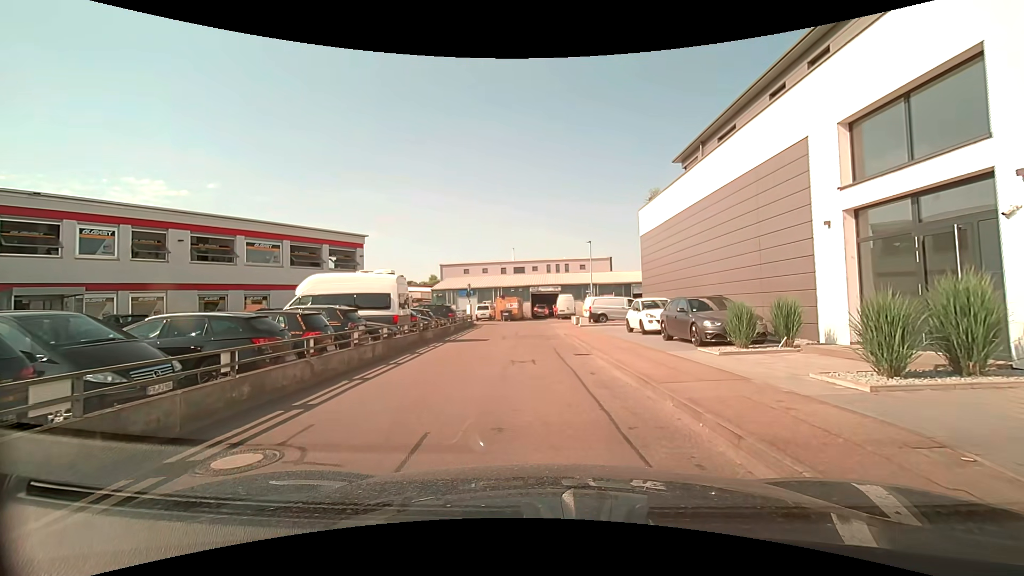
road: unclassified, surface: asphalt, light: Day
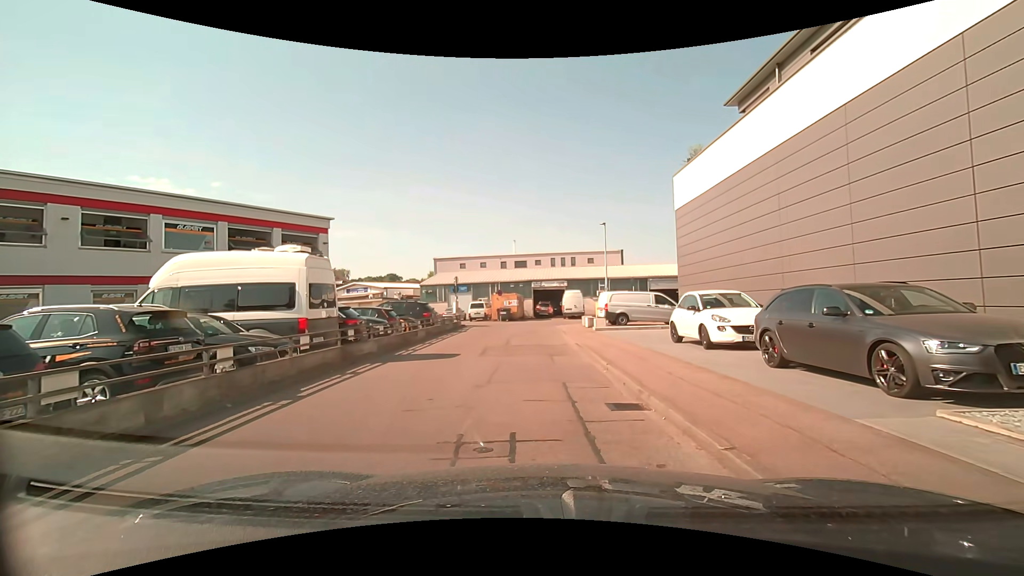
(0.0, +7.6) m; -1°
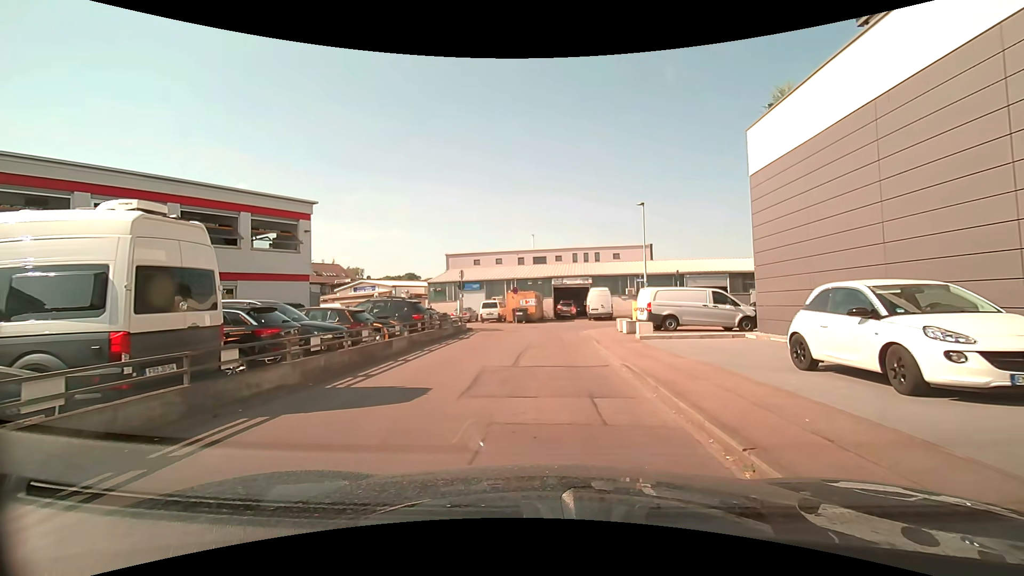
(-0.1, +6.0) m; -3°
